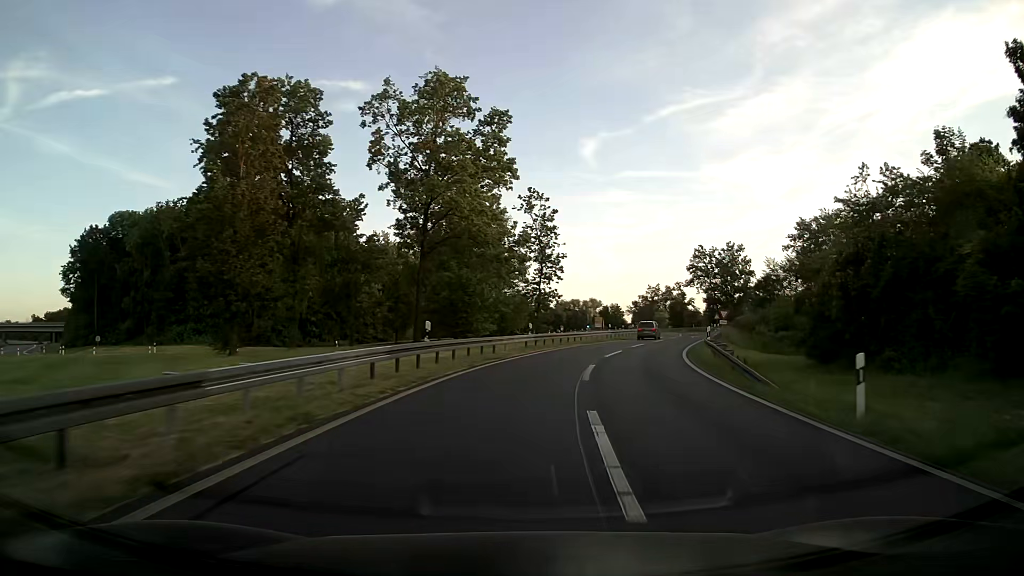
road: motorway_link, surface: asphalt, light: Day
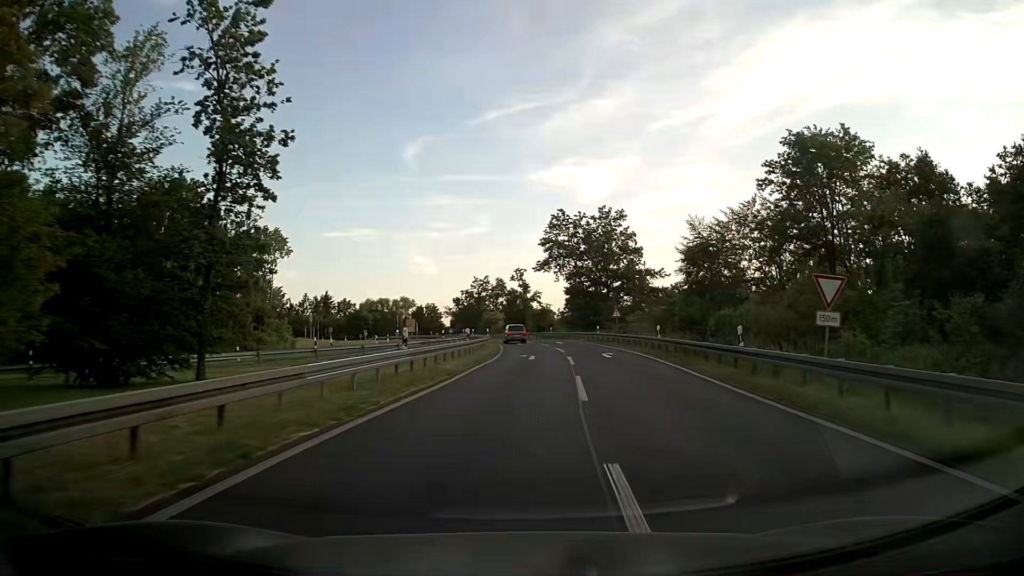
(+5.9, +39.4) m; +16°
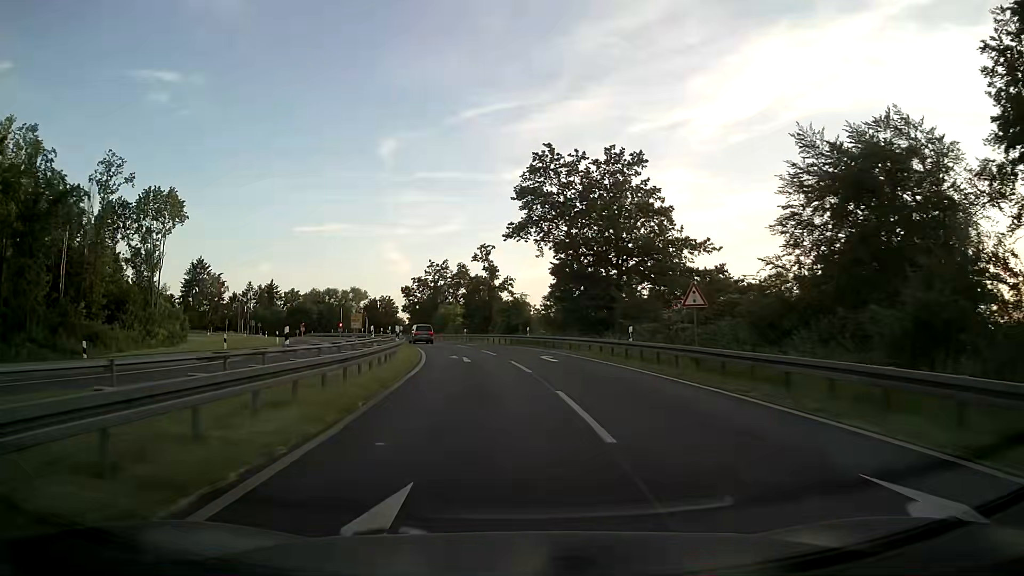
(+1.0, +28.6) m; +2°
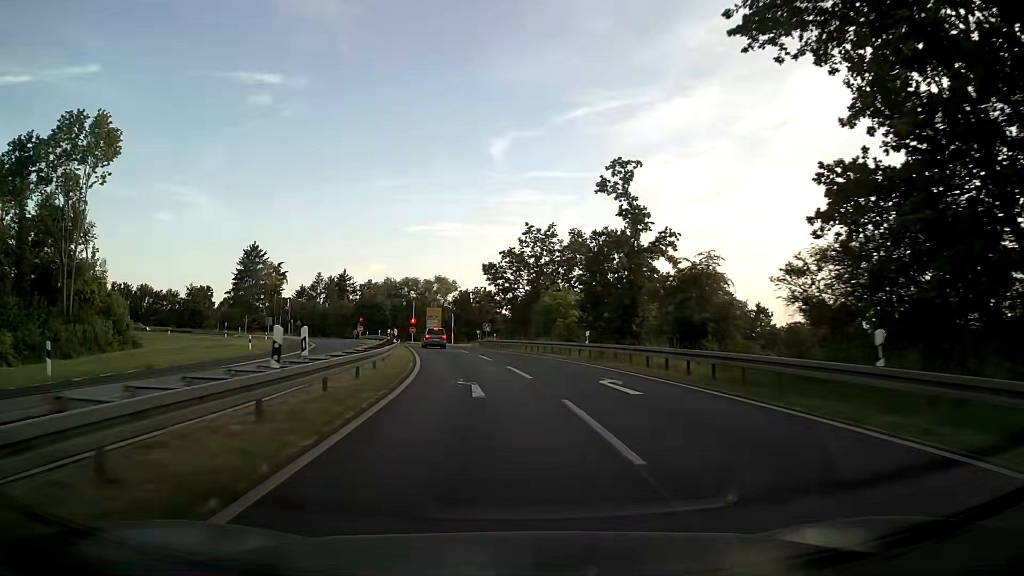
(-2.8, +36.7) m; -9°
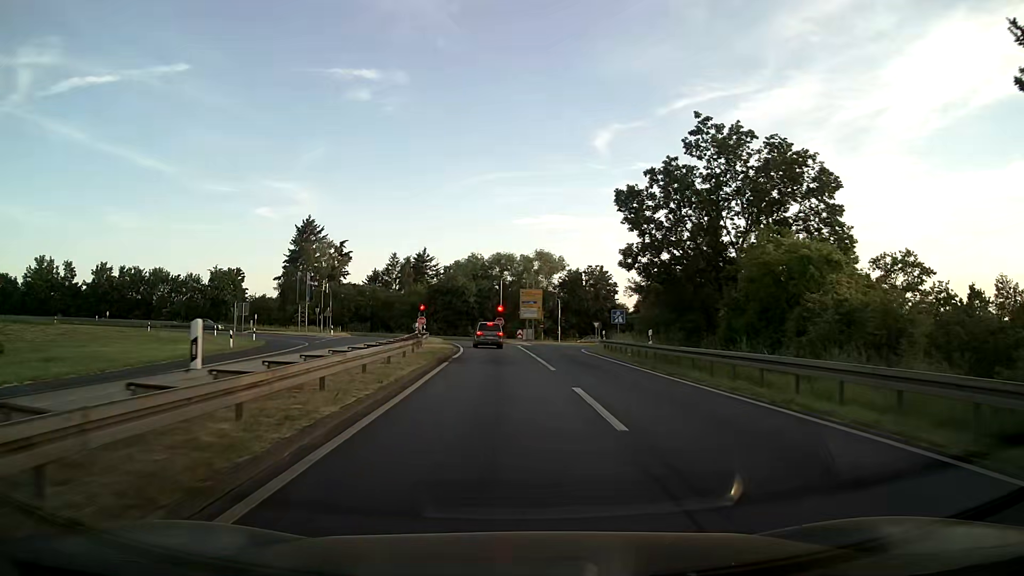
(-2.8, +33.3) m; -9°
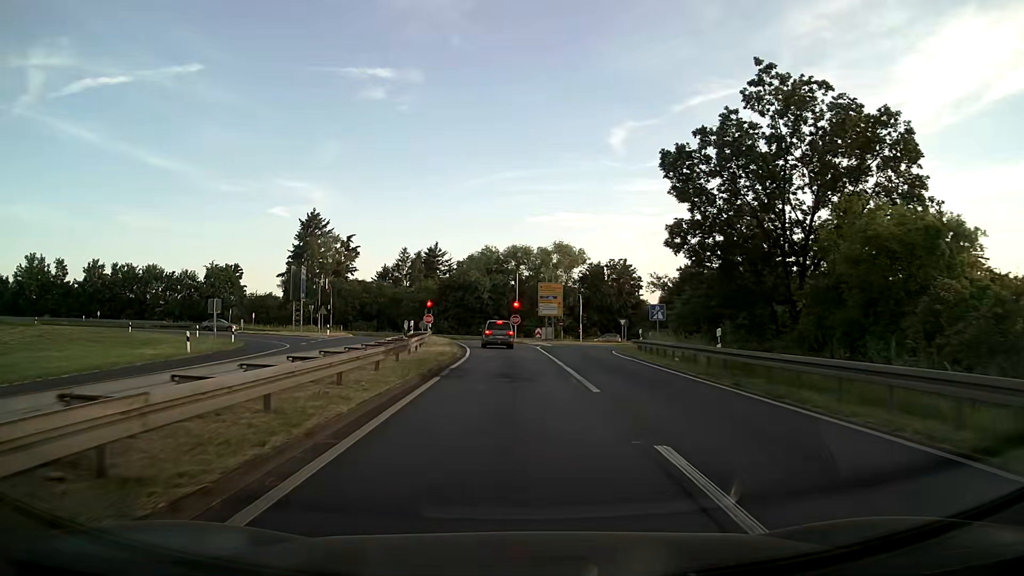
(-0.1, +7.2) m; -2°
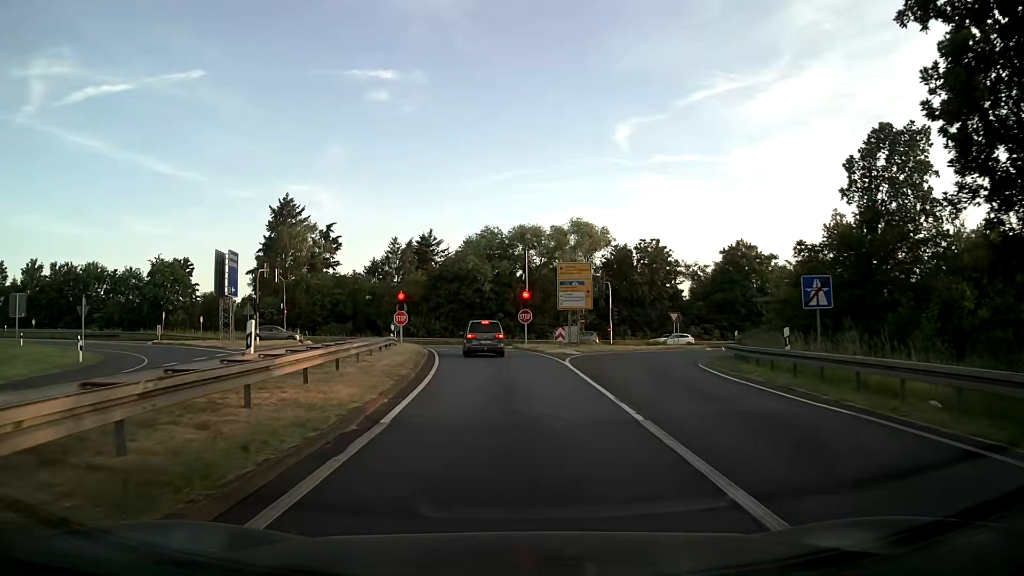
(-0.1, +18.8) m; 0°
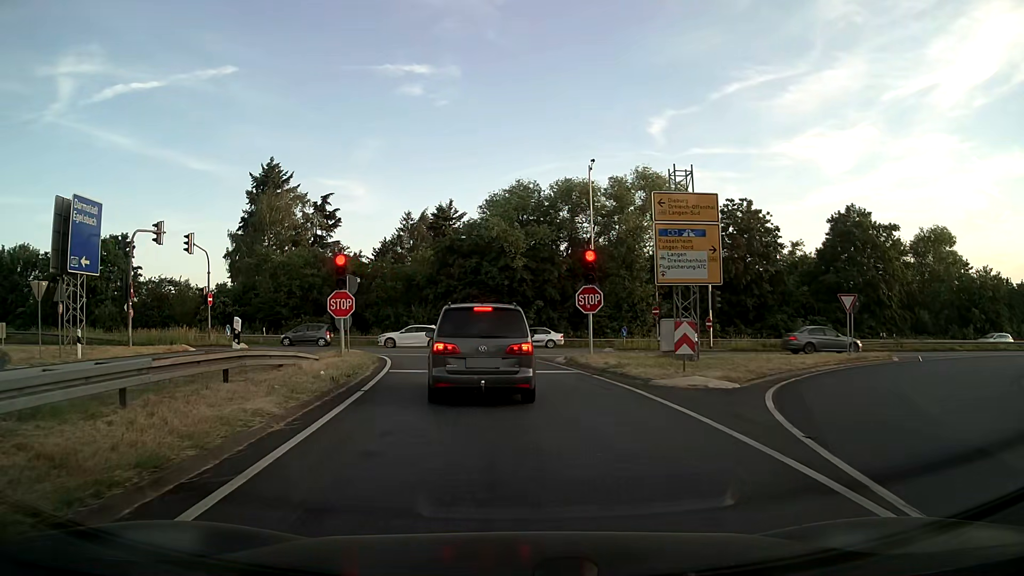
(-0.6, +21.8) m; -4°
